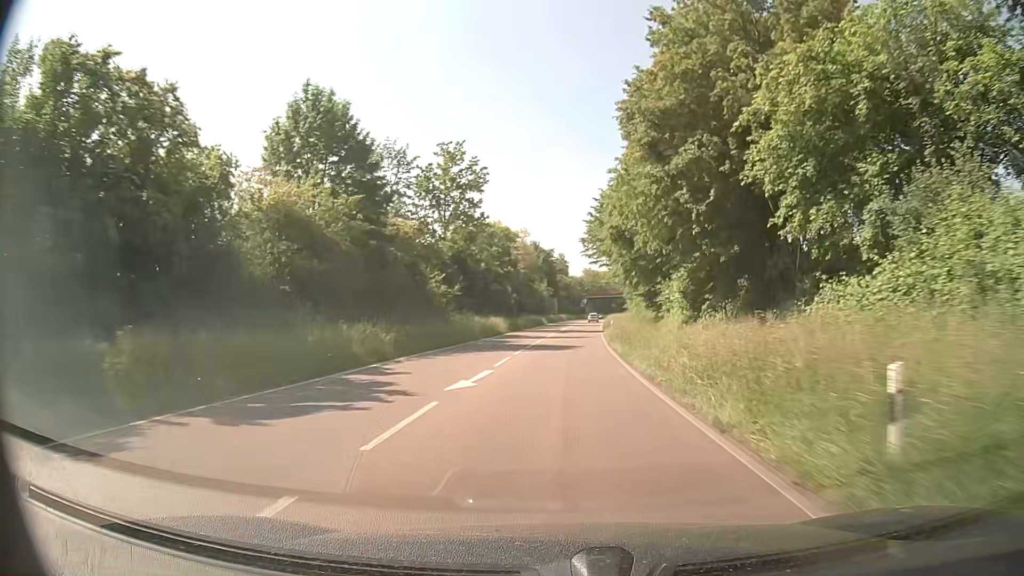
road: primary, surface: asphalt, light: Day
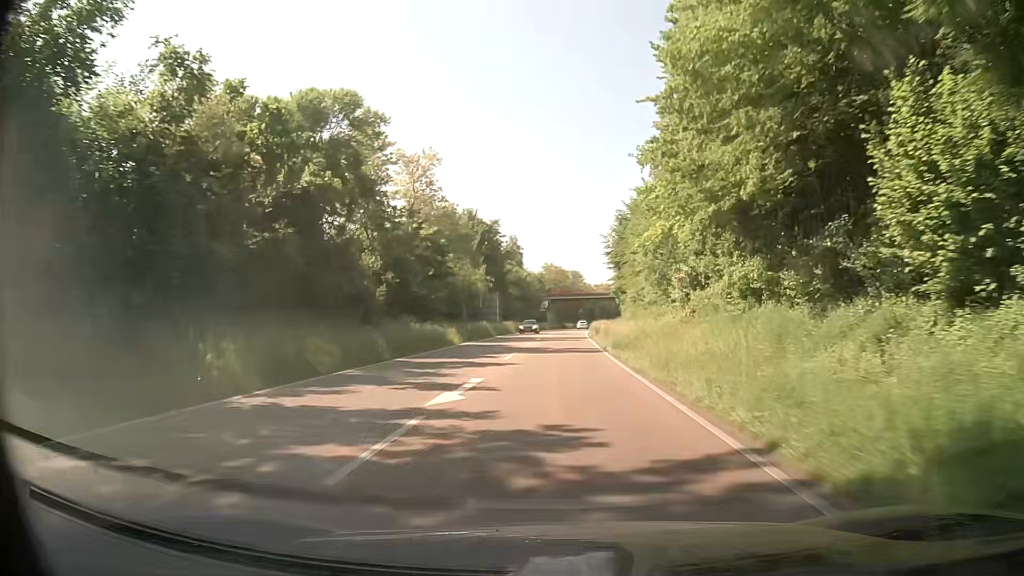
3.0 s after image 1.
(+2.0, +56.8) m; +4°
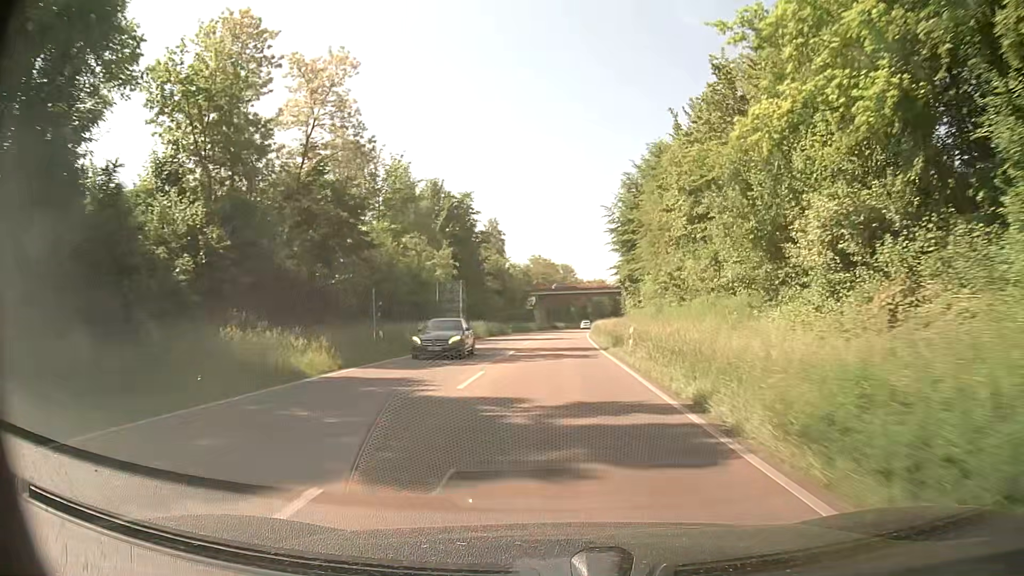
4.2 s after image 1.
(+0.1, +22.4) m; 0°
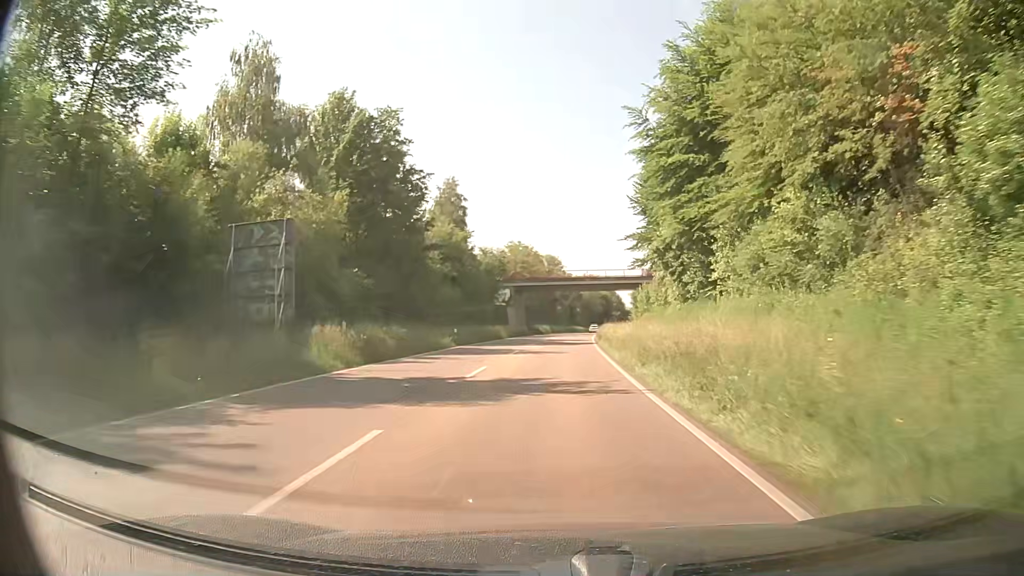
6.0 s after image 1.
(+0.6, +33.3) m; +1°
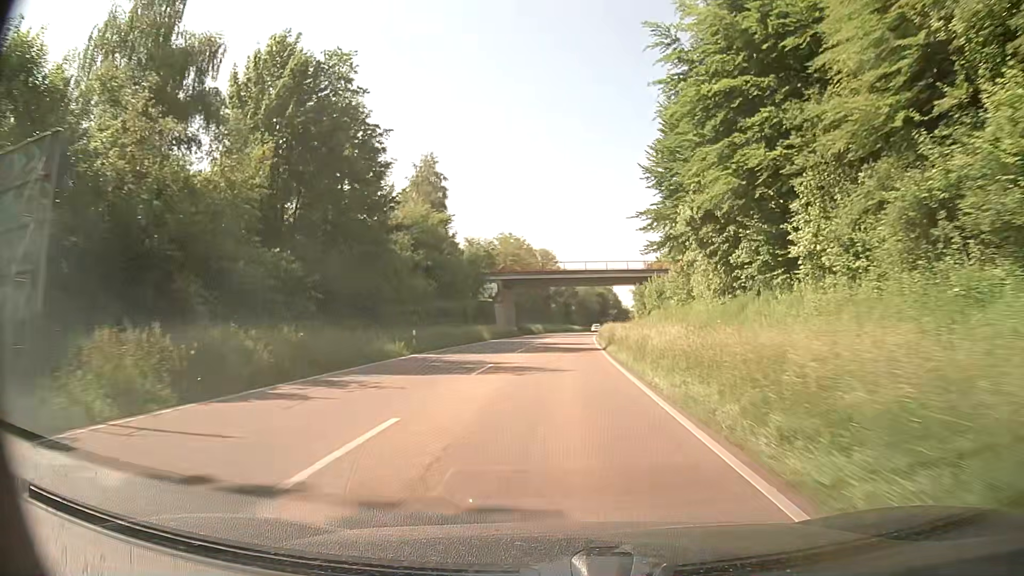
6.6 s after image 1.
(+0.2, +11.0) m; +1°
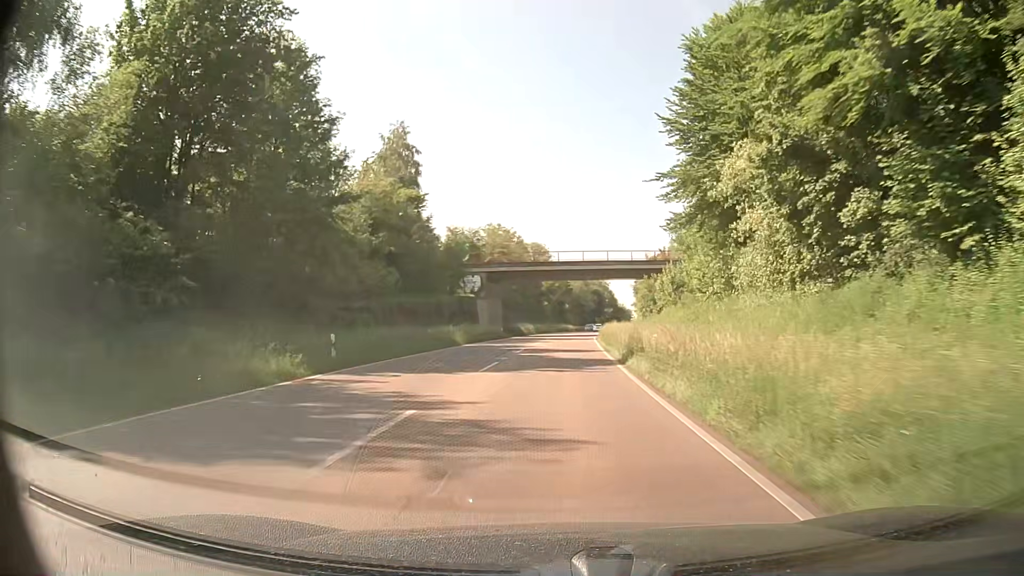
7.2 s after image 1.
(+0.1, +11.0) m; 0°
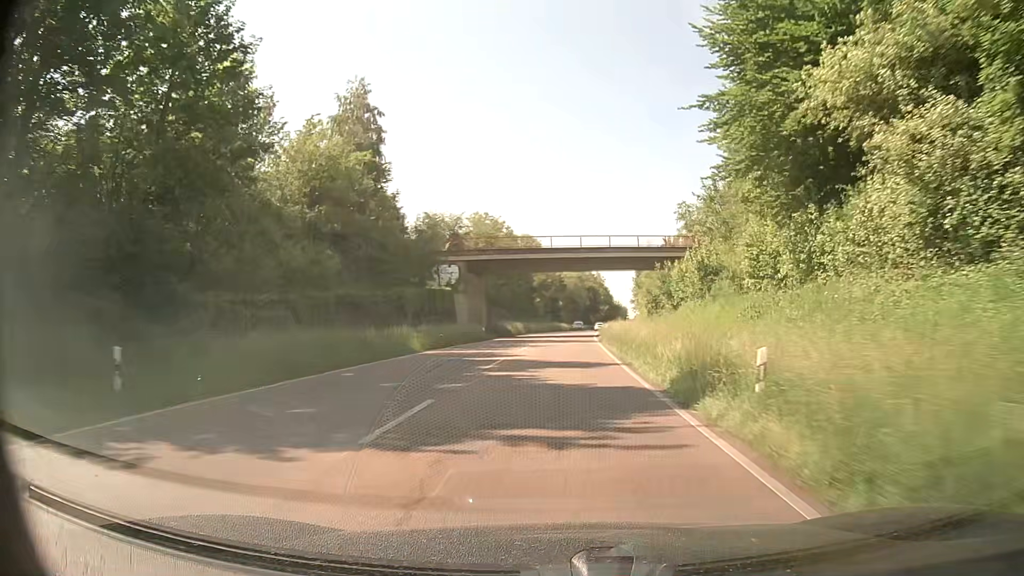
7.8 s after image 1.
(+0.1, +10.9) m; 0°
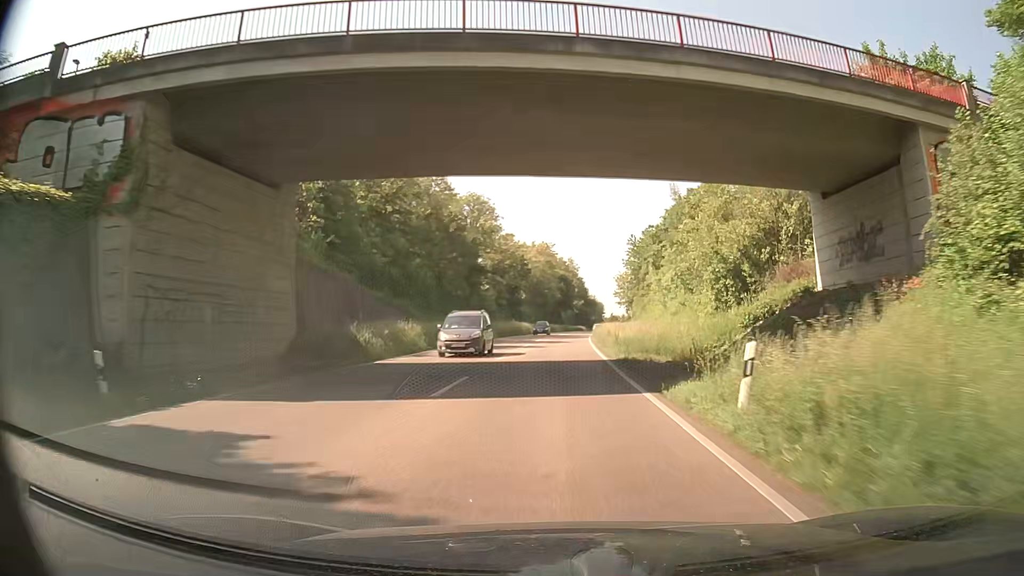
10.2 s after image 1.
(+1.3, +43.3) m; +3°
(0, +10) (0, +20) (0, +30) (0, +40) (+1, +50) (+1, +60) (+2, +70) (+2, +80) (+3, +90) (+4, +100) m
